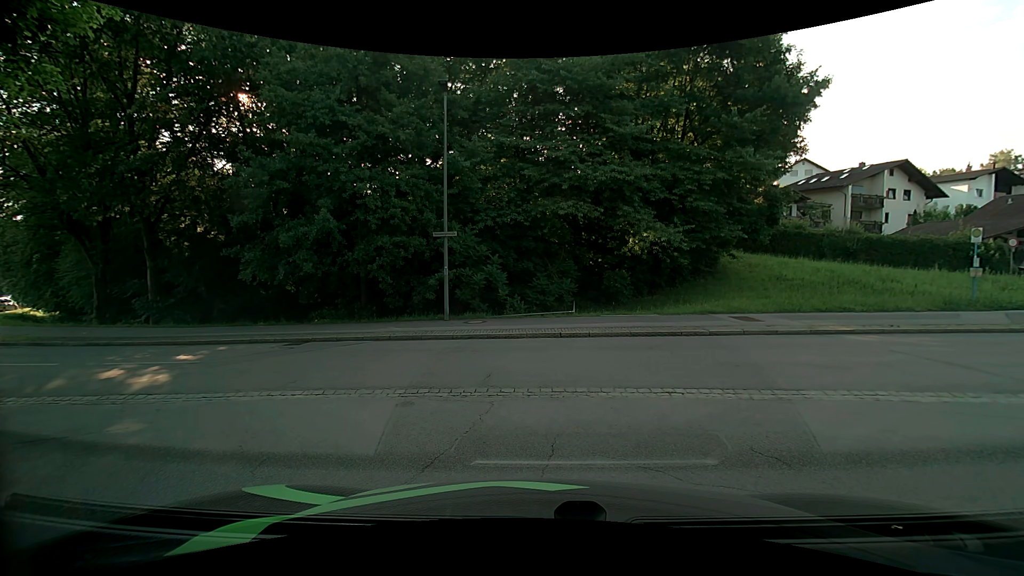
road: residential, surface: asphalt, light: Day
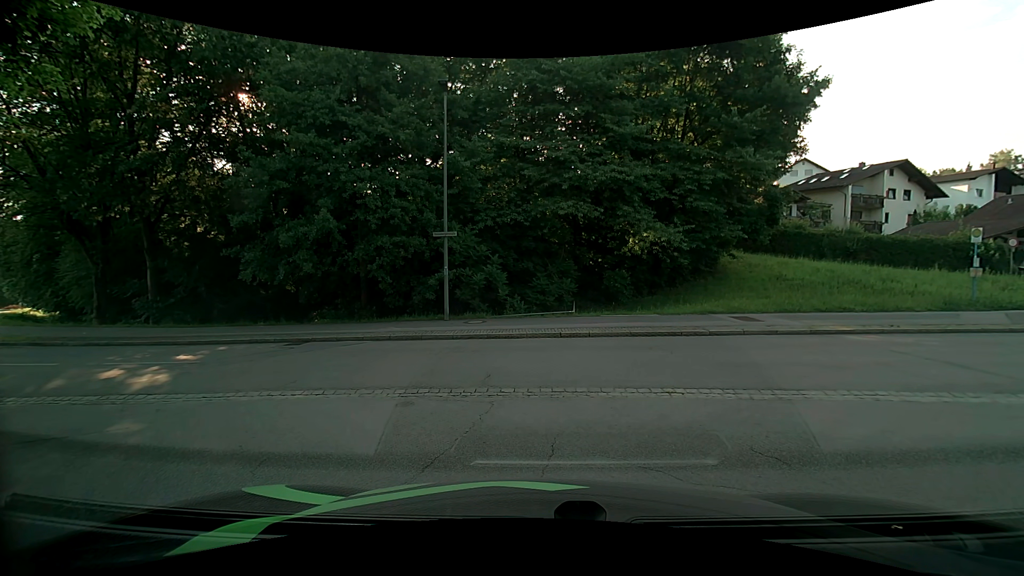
(0.0, 0.0) m; 0°
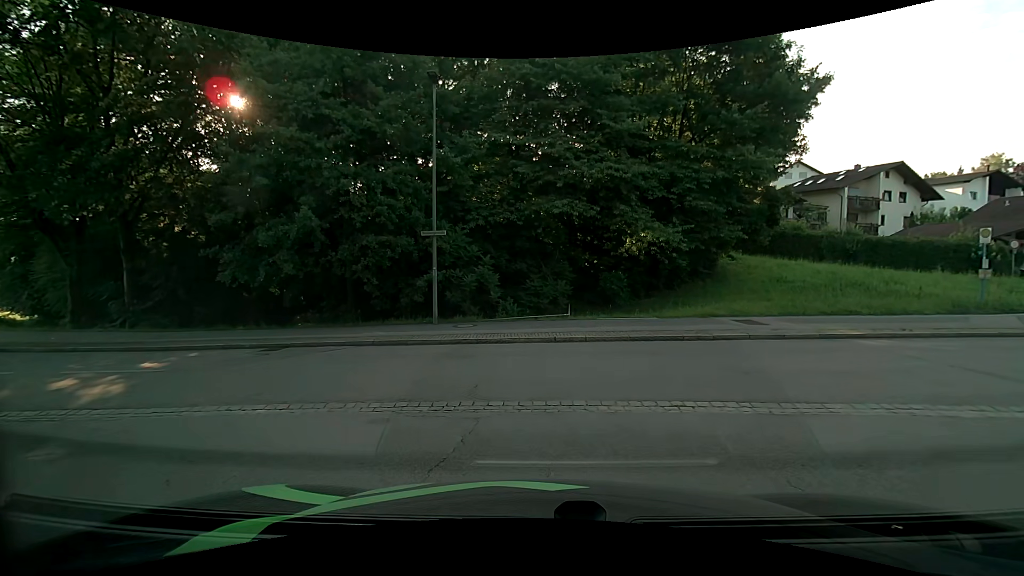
(0.0, +0.9) m; +1°
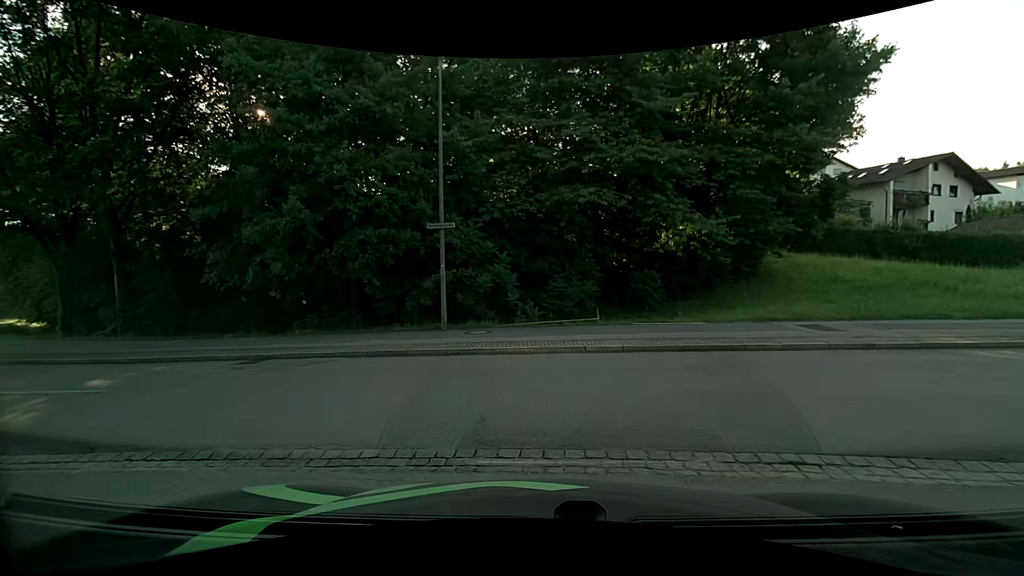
(0.0, +2.5) m; -2°
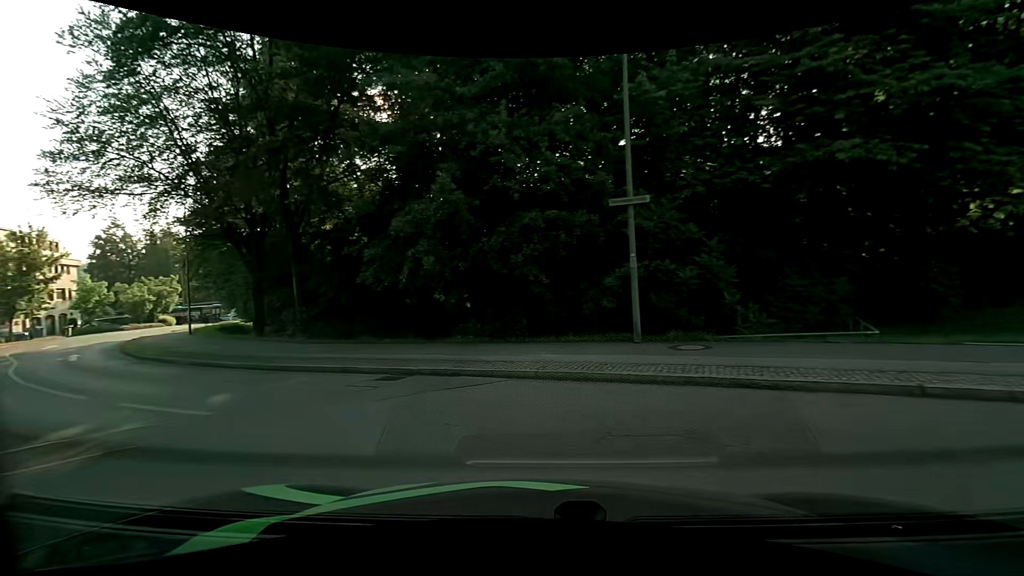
(-0.6, +3.9) m; -19°
